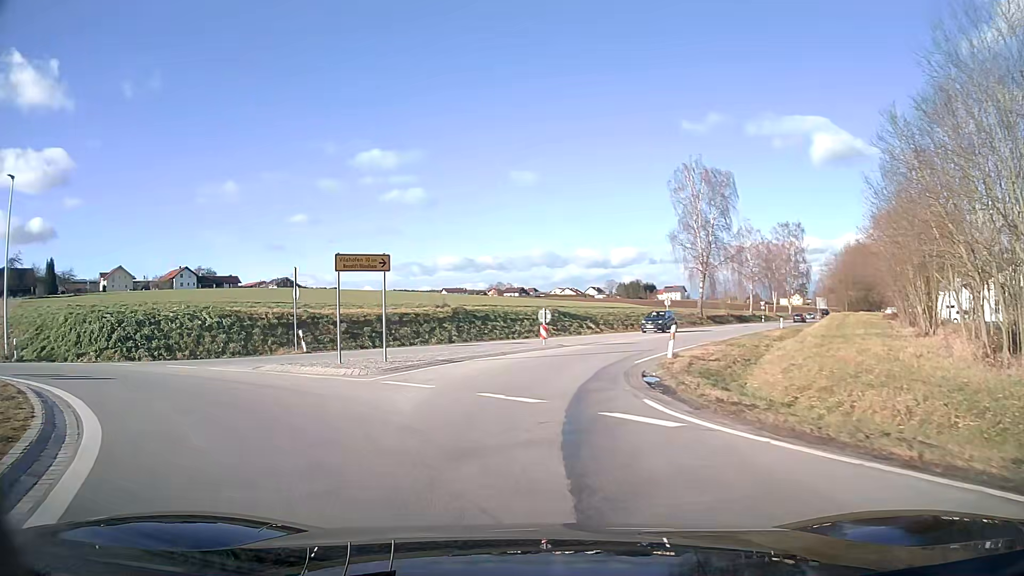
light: Day
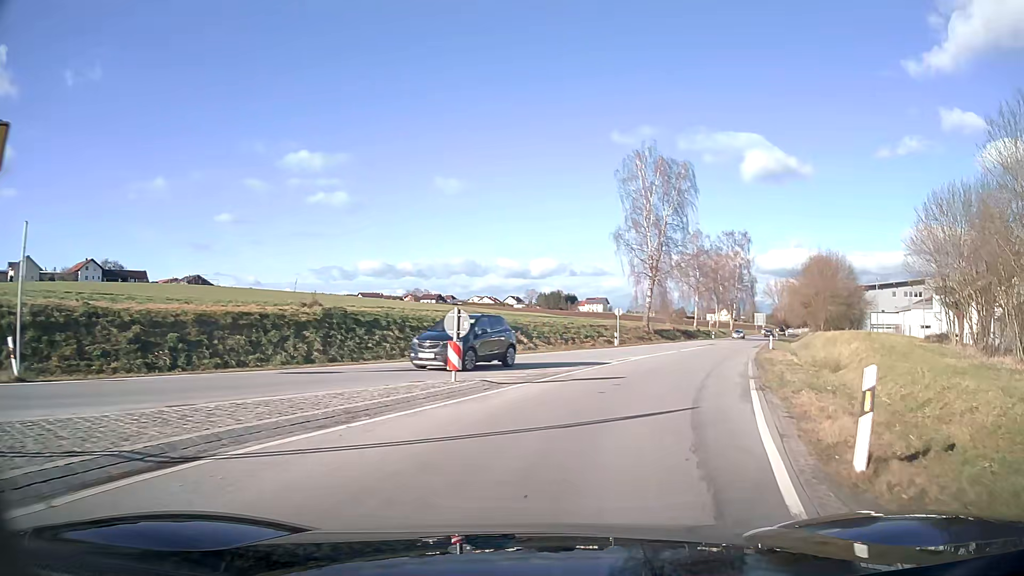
(+0.5, +14.7) m; +9°
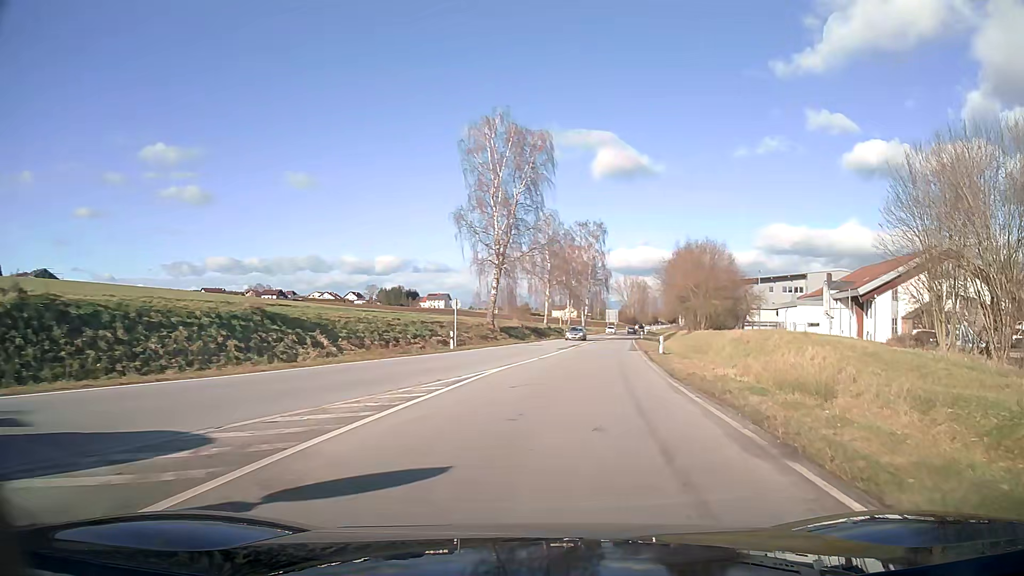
(+1.4, +11.7) m; +12°
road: secondary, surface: asphalt
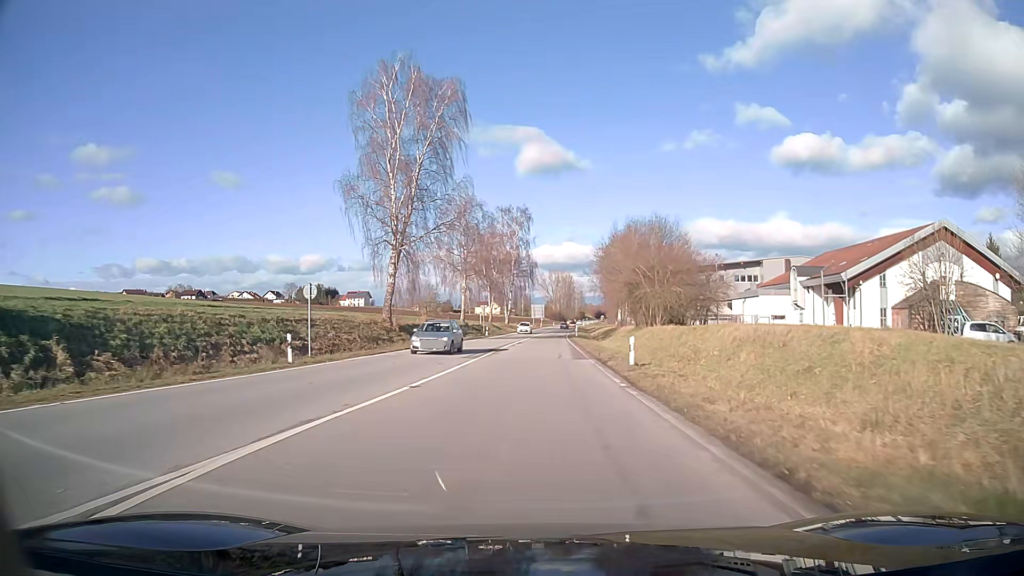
(+0.9, +14.2) m; +5°
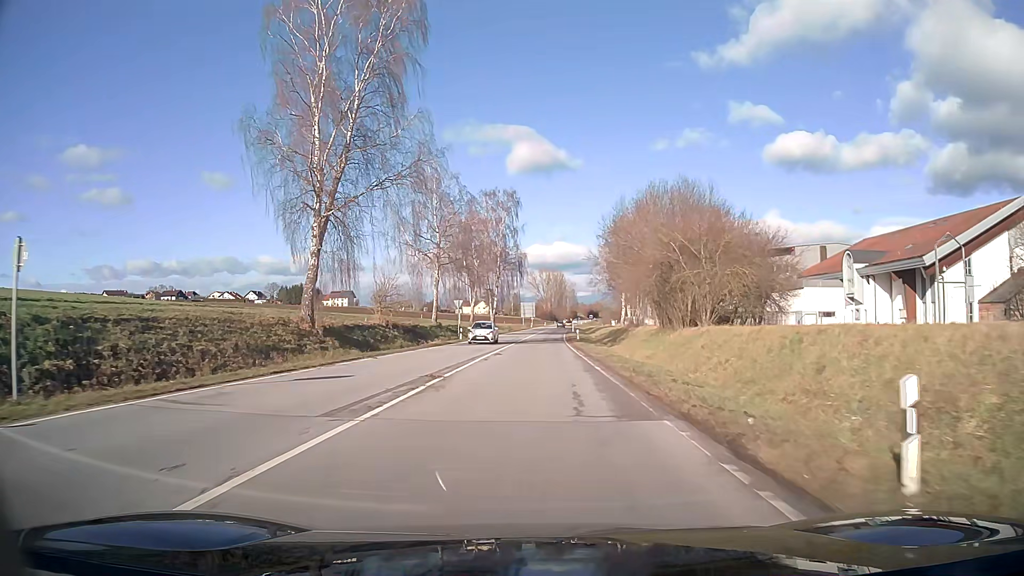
(+0.2, +16.6) m; +1°
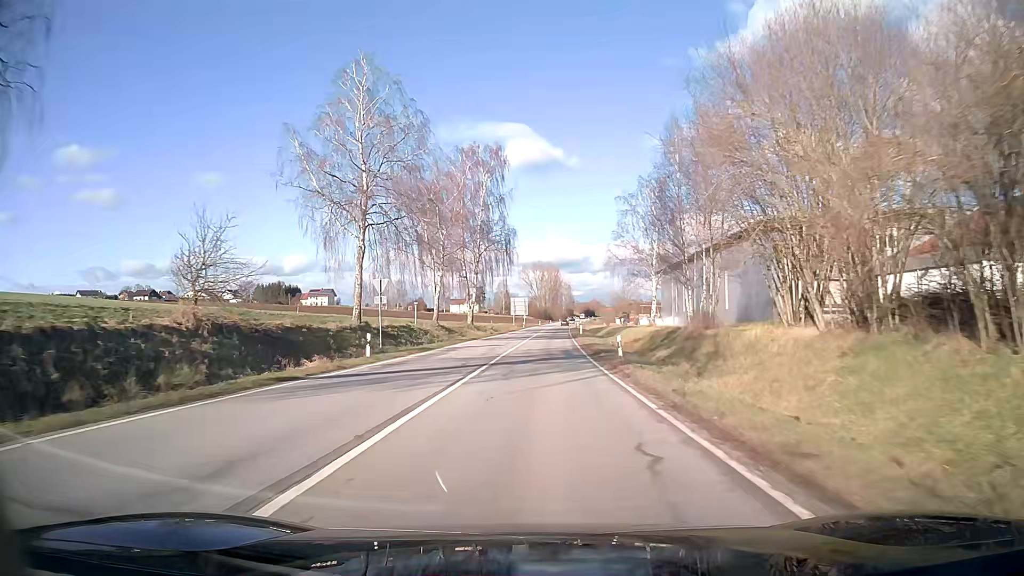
(+0.2, +29.2) m; +1°
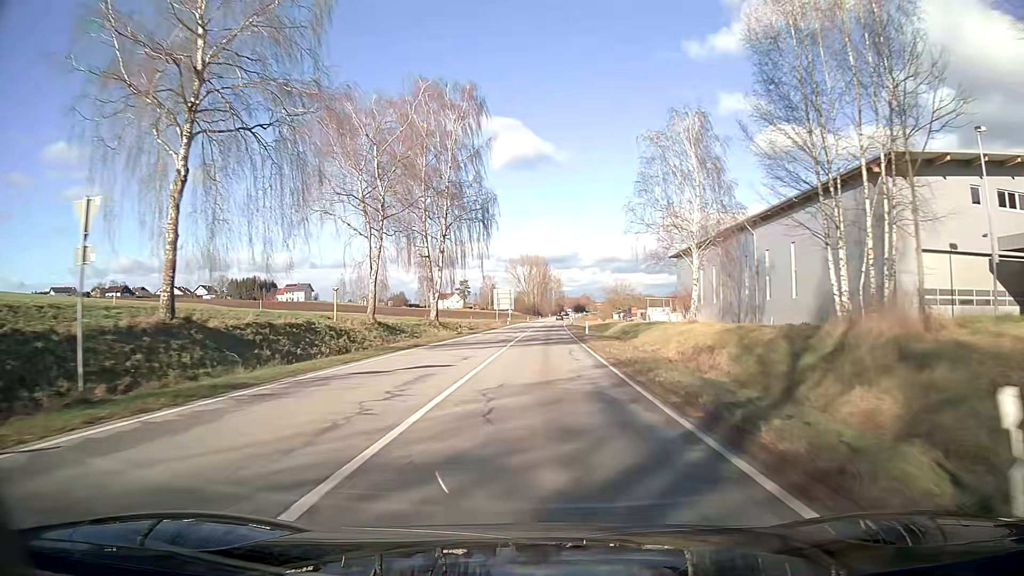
(+0.2, +21.5) m; +1°
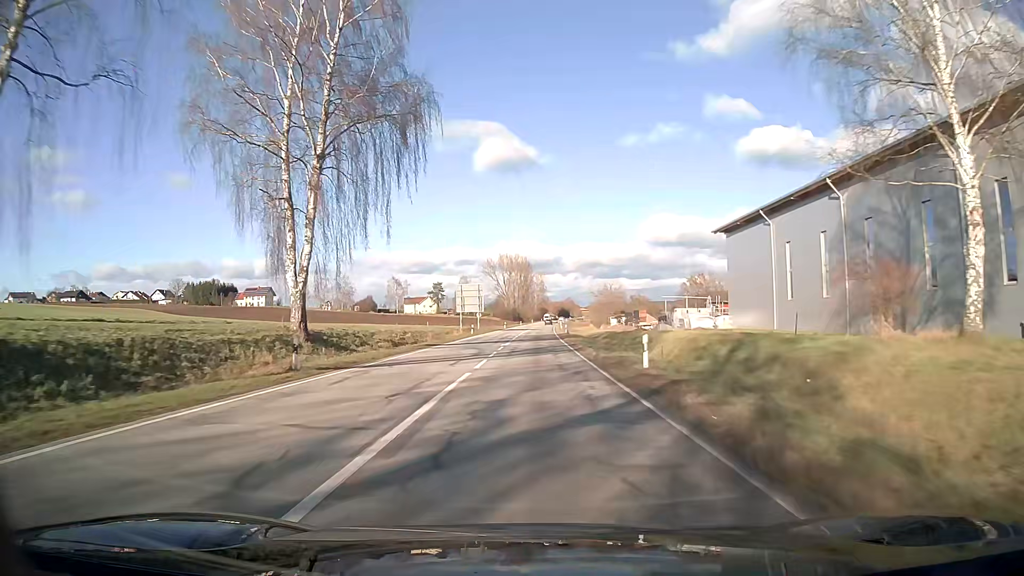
(+0.5, +32.4) m; +1°
